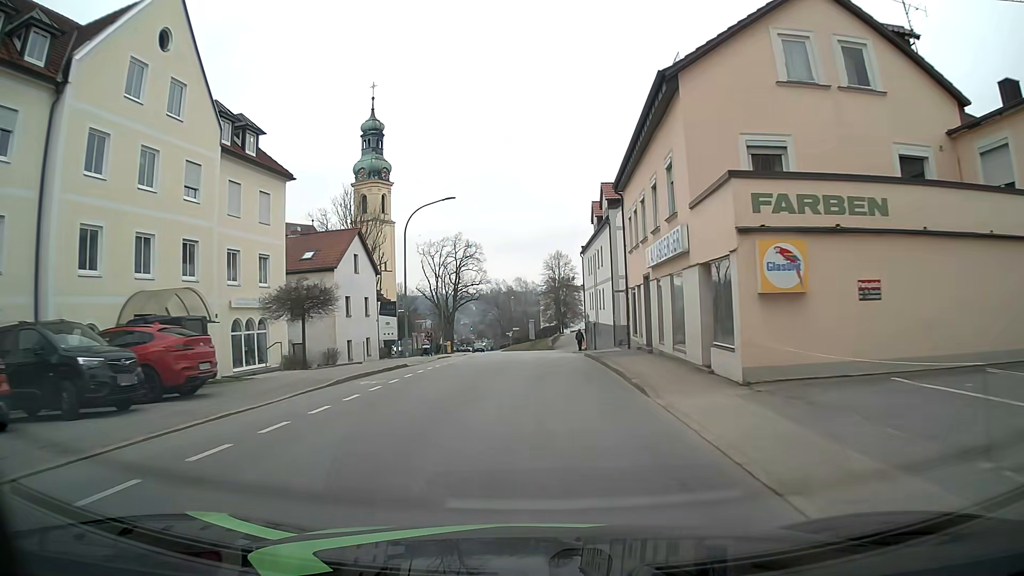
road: tertiary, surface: asphalt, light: Day
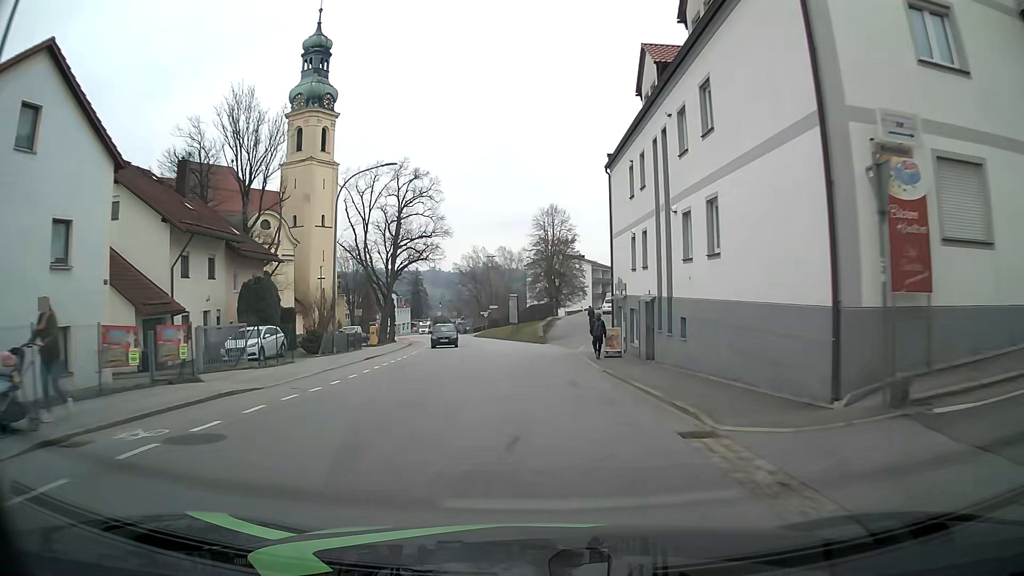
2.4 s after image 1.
(+0.4, +30.7) m; +2°
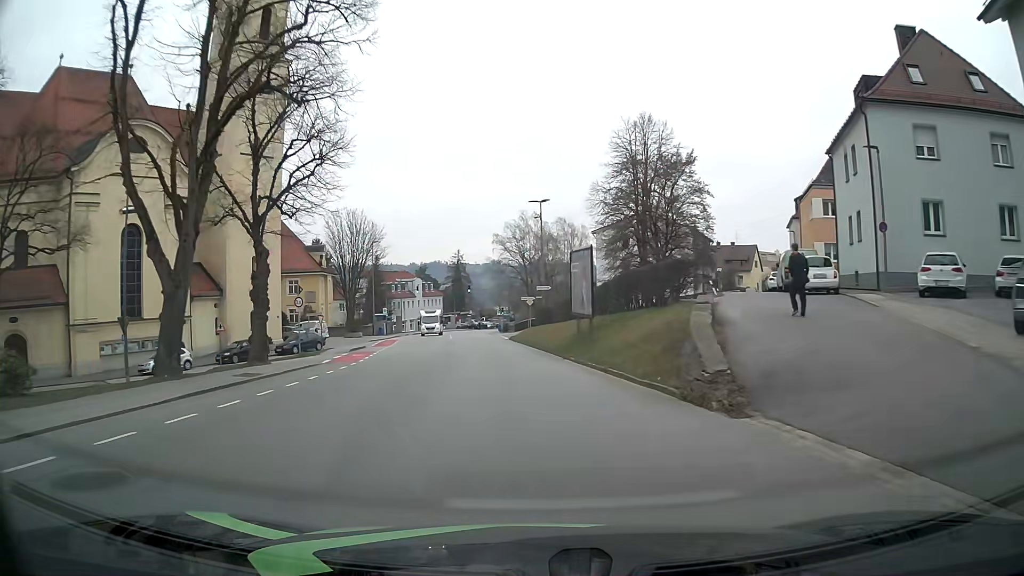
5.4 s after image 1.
(-1.9, +38.9) m; -6°
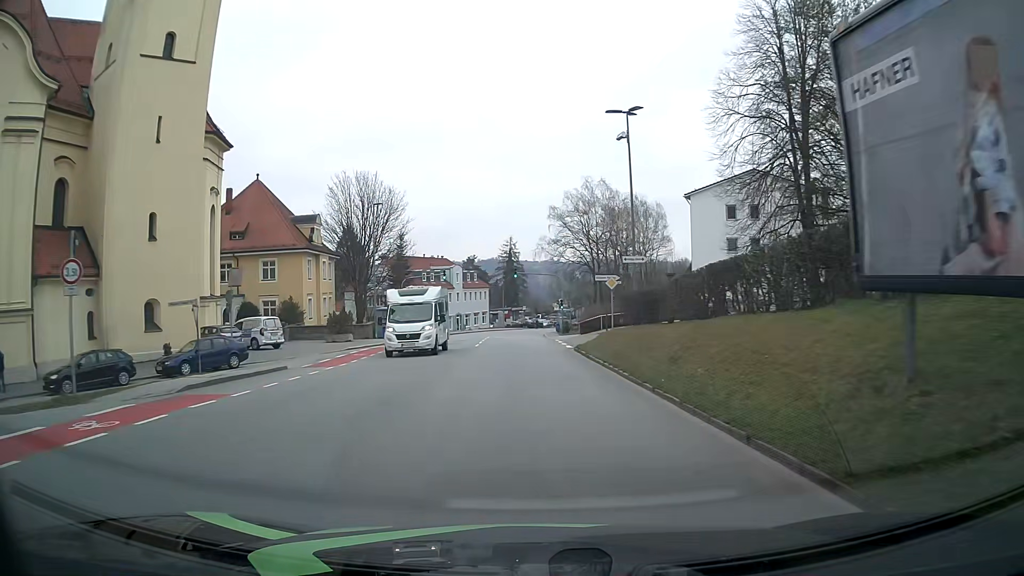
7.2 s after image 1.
(-1.0, +23.0) m; -5°
(0, +10) (0, +20) (-1, +30) (-1, +40) (-1, +50) (-1, +60) (-1, +70) (0, +80) (+1, +90) (+4, +99) m
